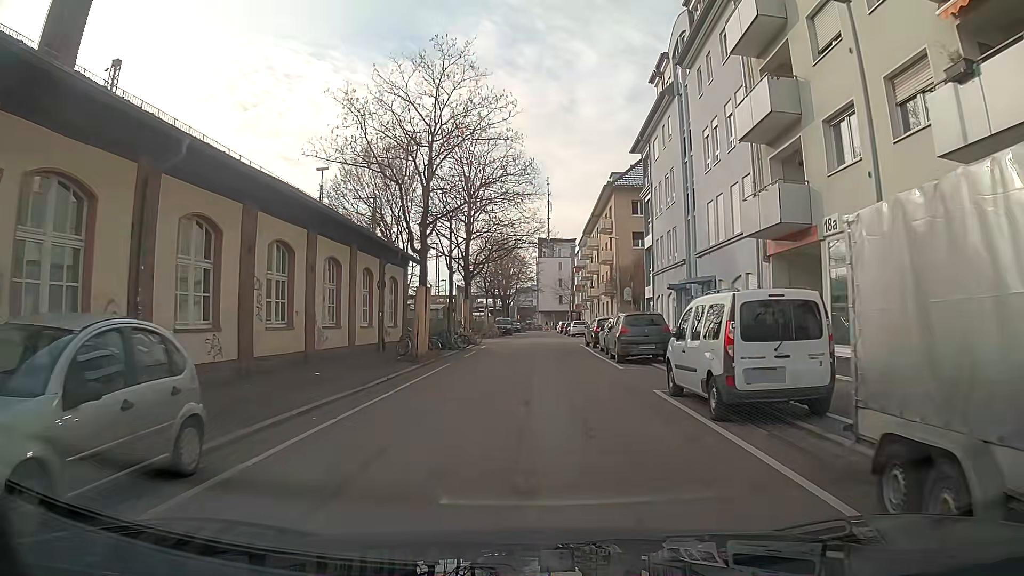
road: residential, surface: asphalt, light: Day
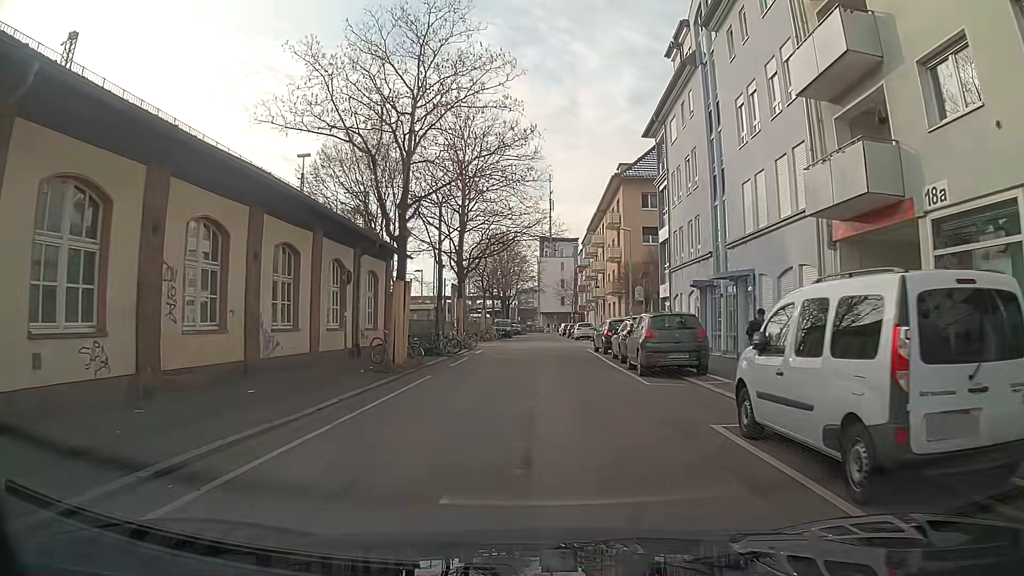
(0.0, +4.4) m; 0°
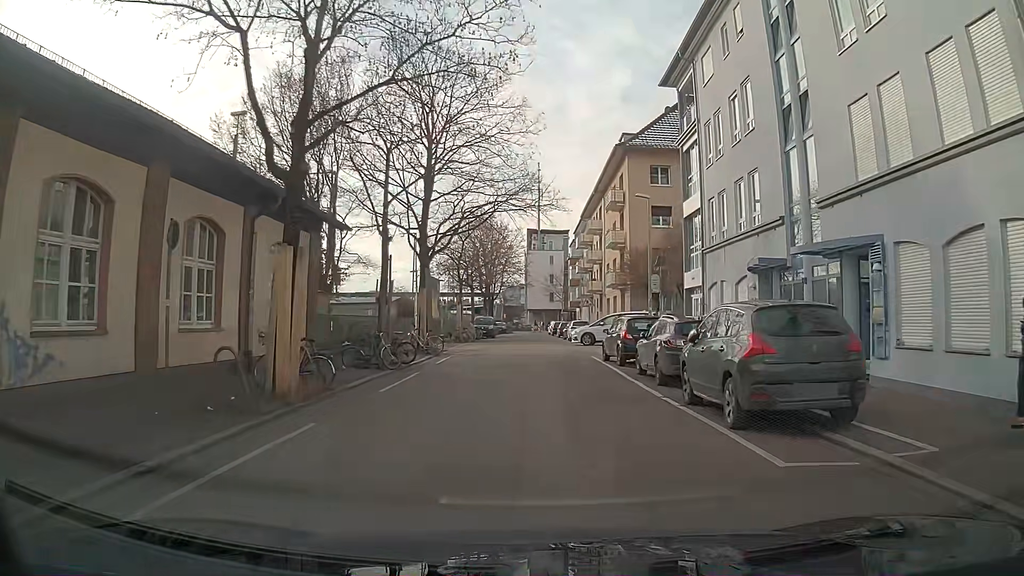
(+0.1, +8.8) m; +2°
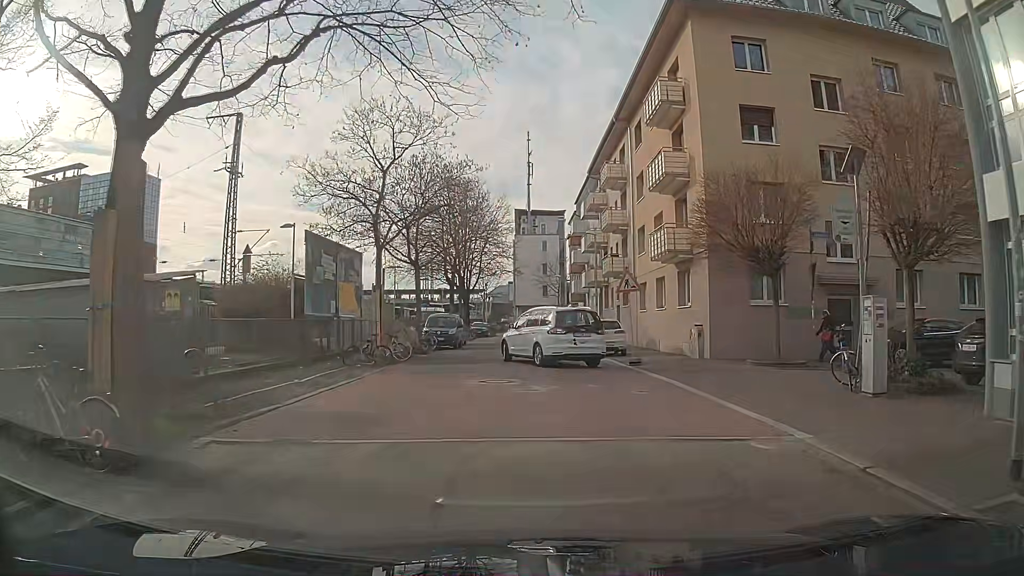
(+0.3, +20.6) m; +2°
(0, +10) (-1, +20) (-1, +30) (-1, +40) (-2, +50) (-2, +60) (-2, +70) (+1, +80) (+5, +89) (+9, +98) m
